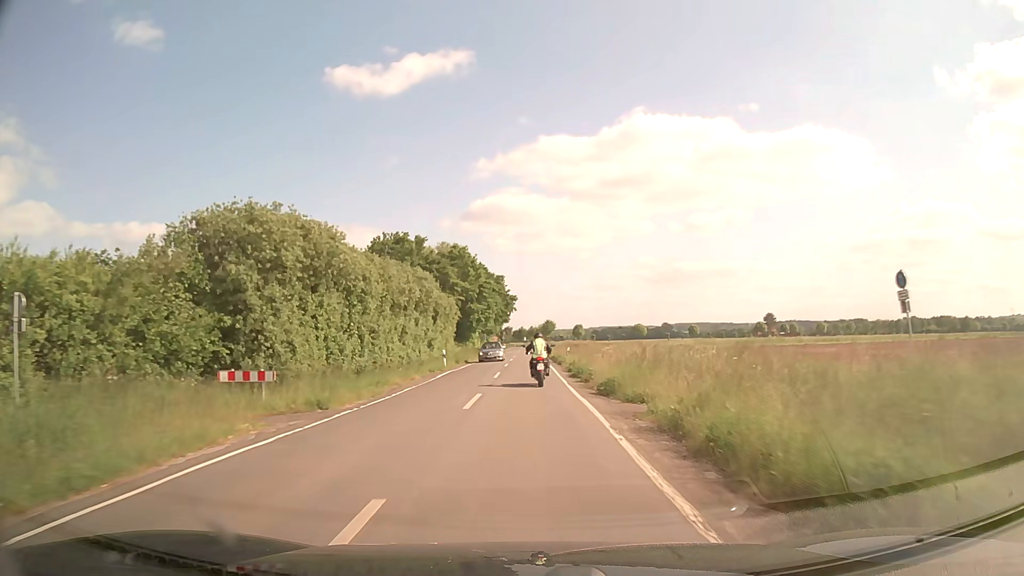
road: secondary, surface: asphalt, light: Day
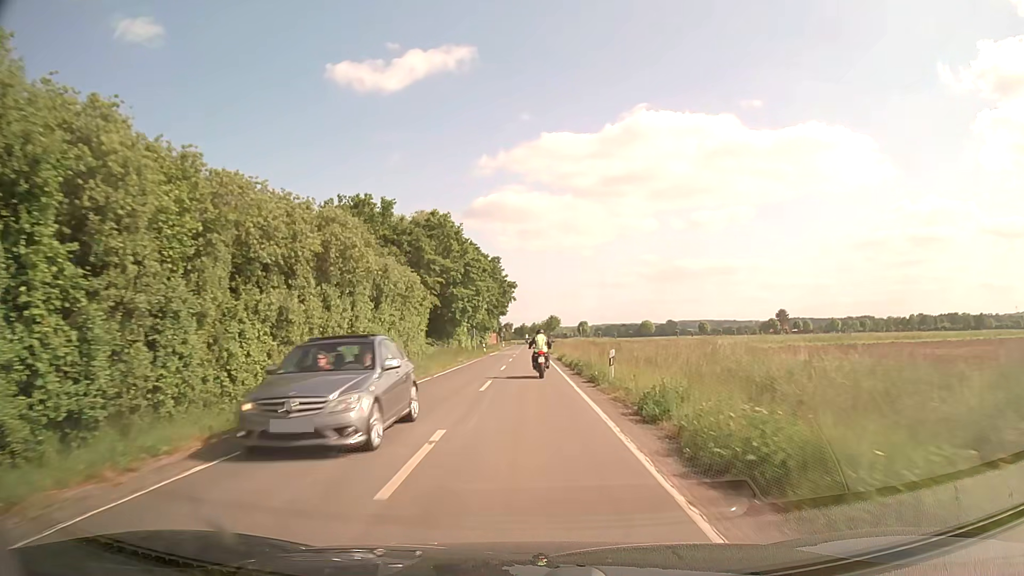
(0.0, +20.3) m; 0°
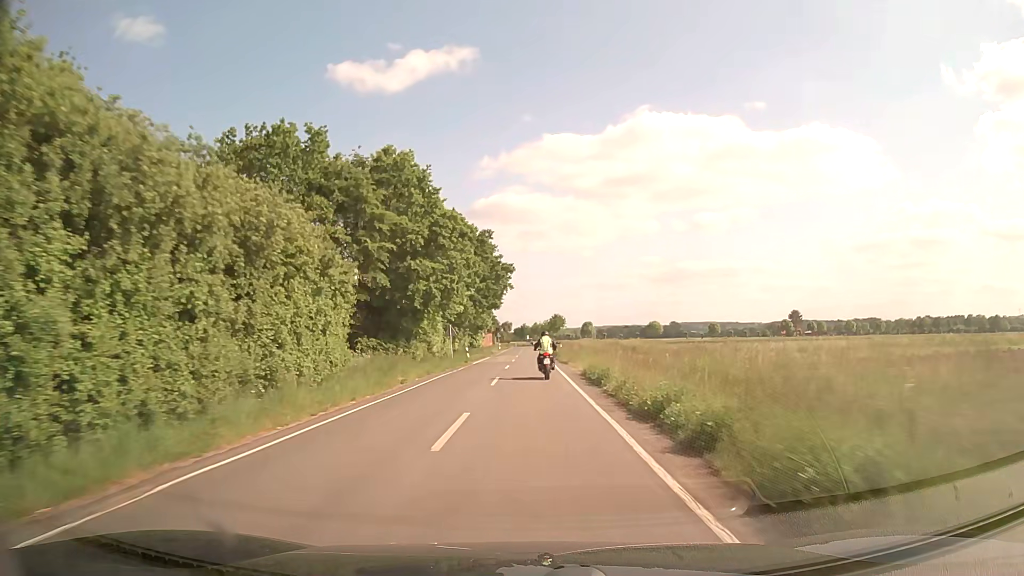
(-0.1, +21.7) m; 0°
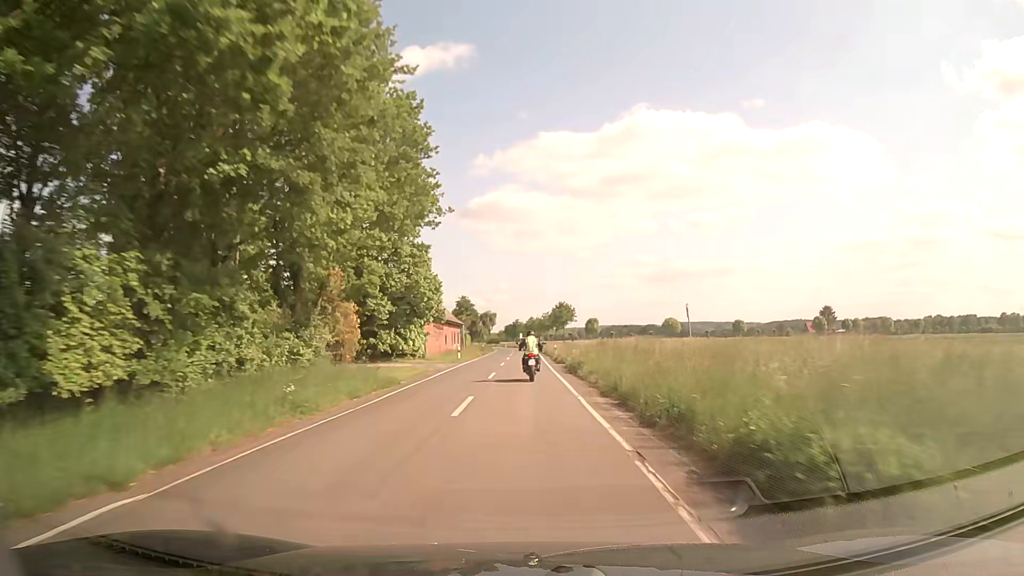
(+0.3, +56.8) m; 0°
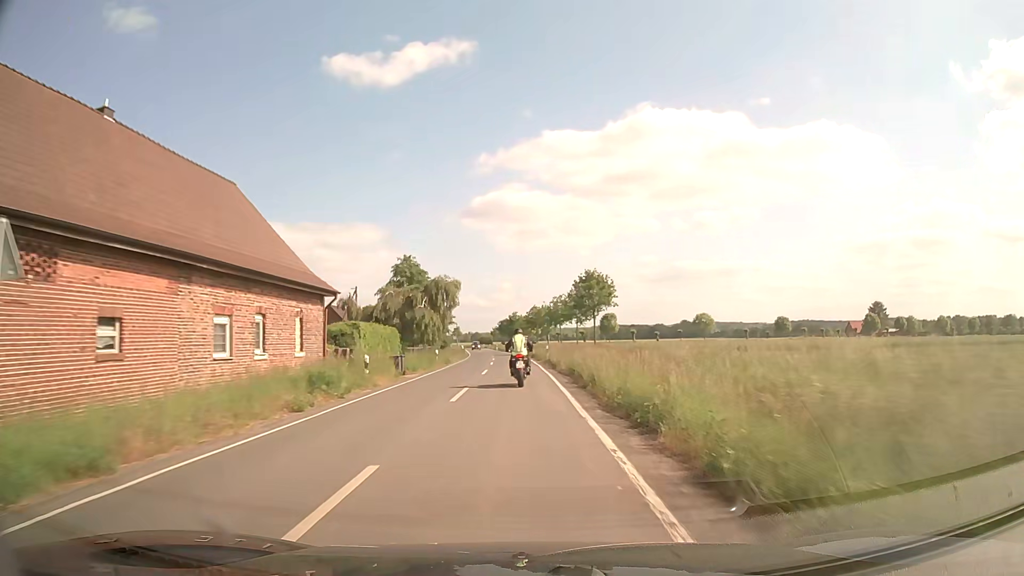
(+0.1, +57.7) m; 0°
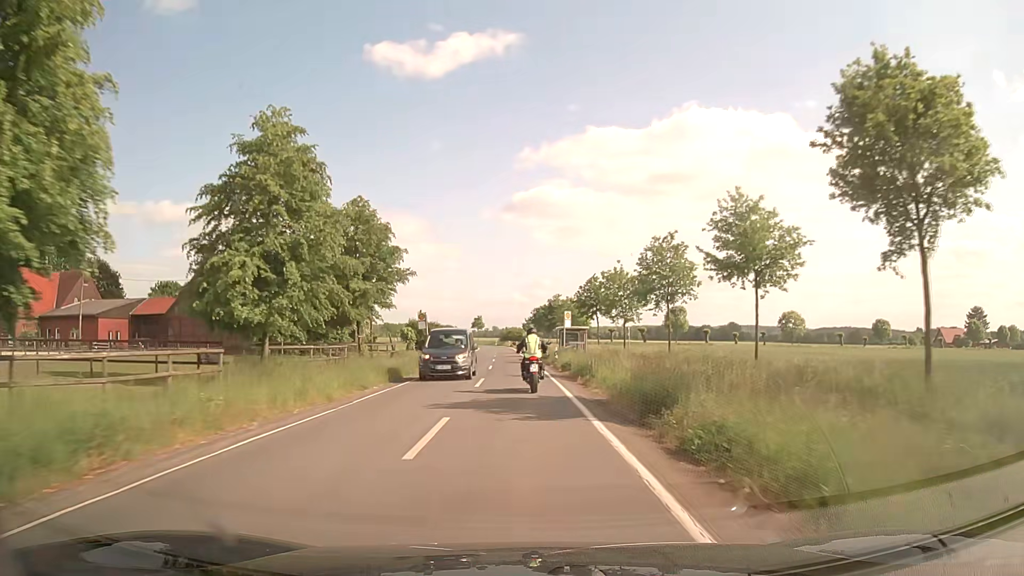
(-1.3, +55.9) m; -3°
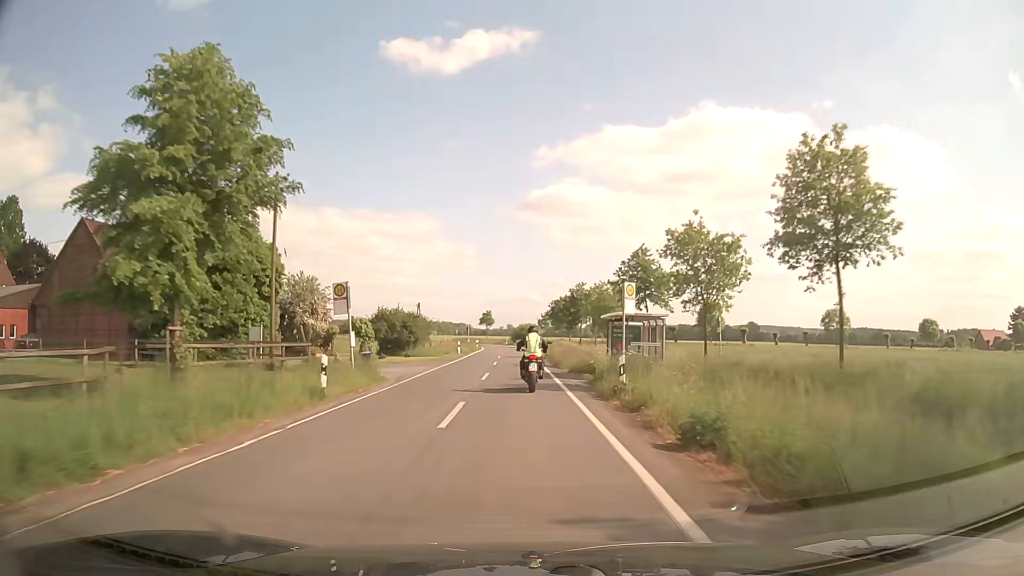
(-0.2, +21.9) m; -1°
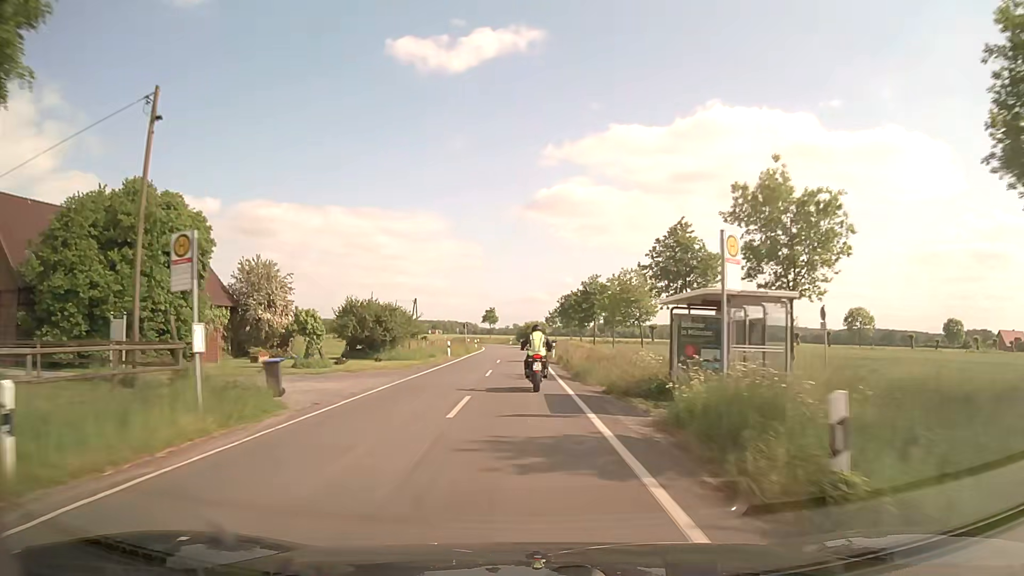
(0.0, +10.9) m; -1°
(0, +10) (0, +20) (0, +30) (0, +40) (0, +50) (0, +60) (0, +70) (-1, +80) (-2, +90) (-4, +100) m
